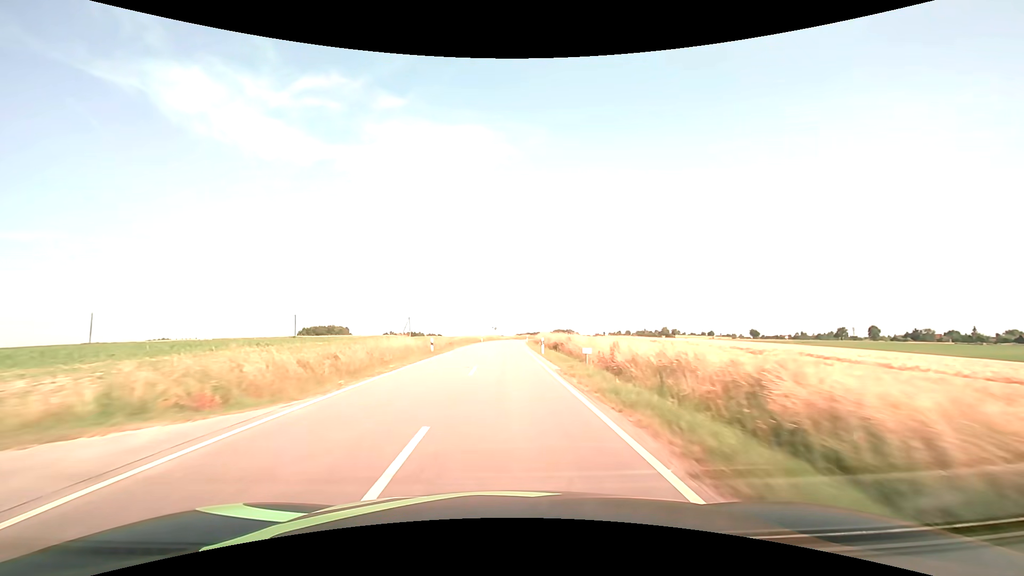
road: tertiary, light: Day
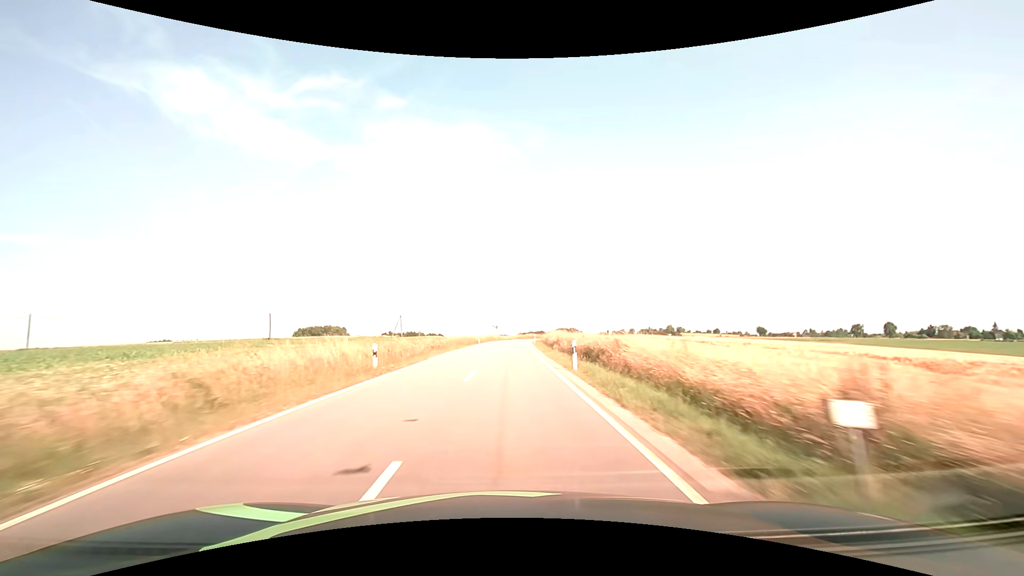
(0.0, +14.1) m; 0°
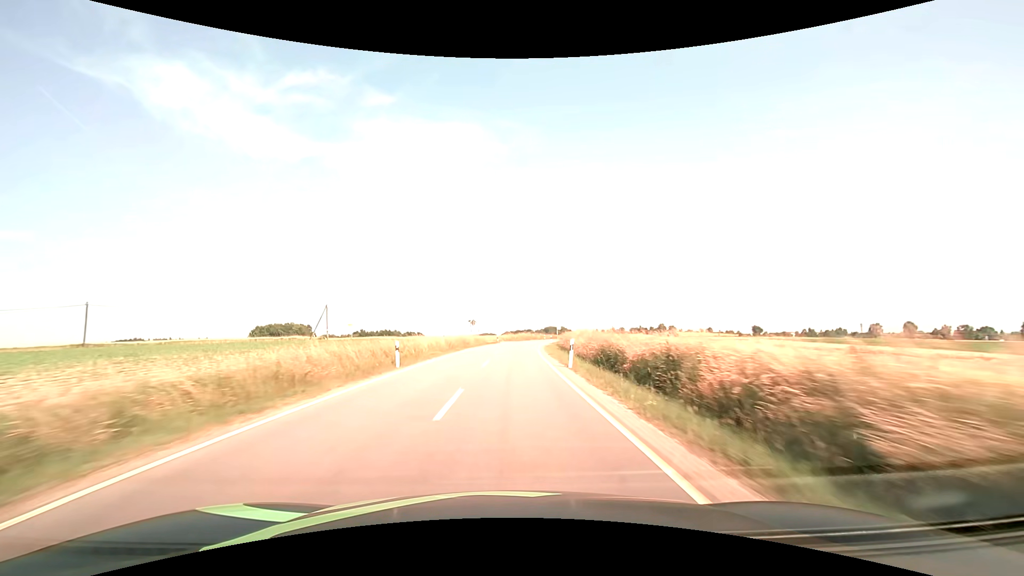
(+0.3, +42.3) m; +1°
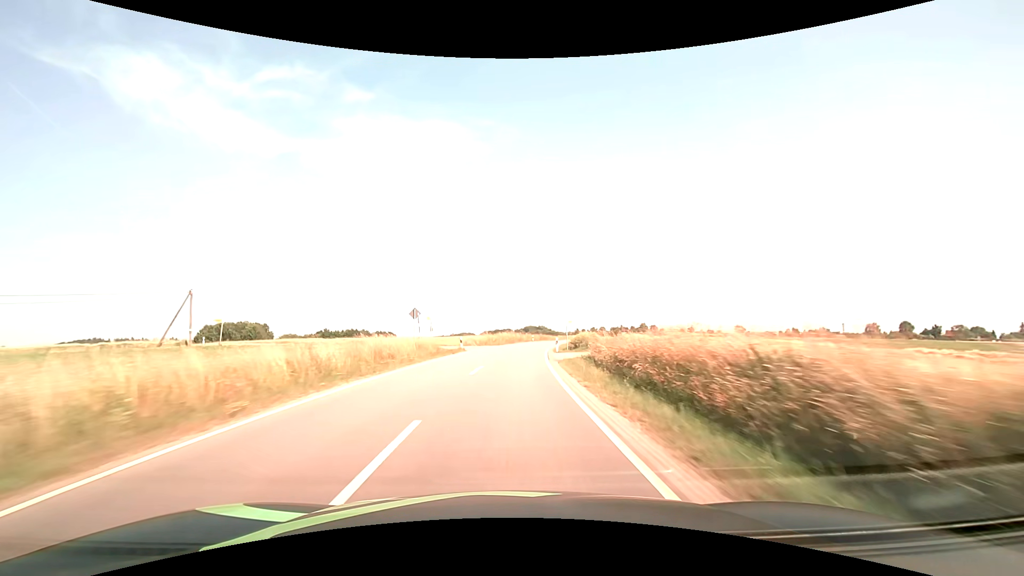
(+0.5, +28.4) m; +2°
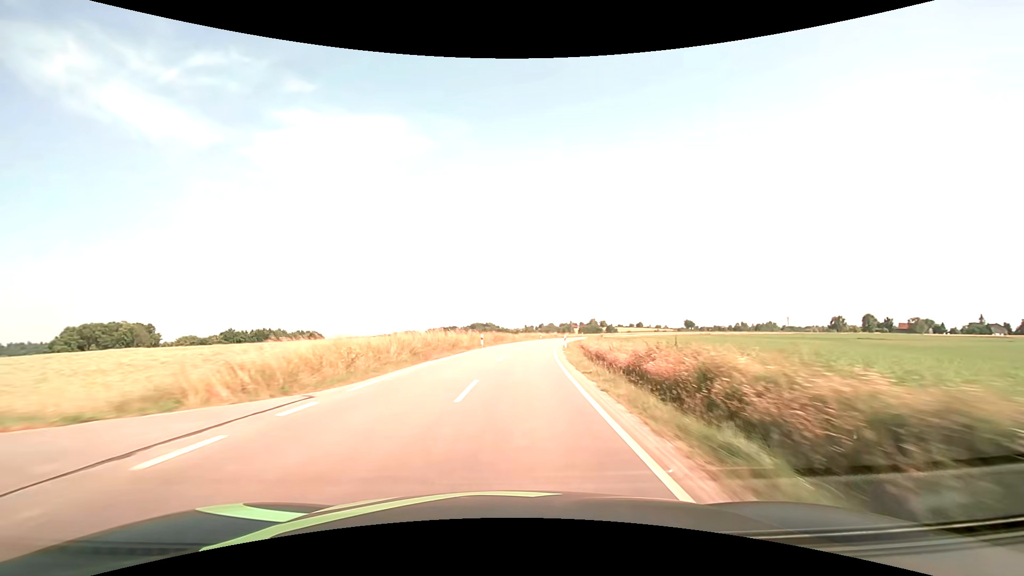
(+2.0, +42.6) m; +6°
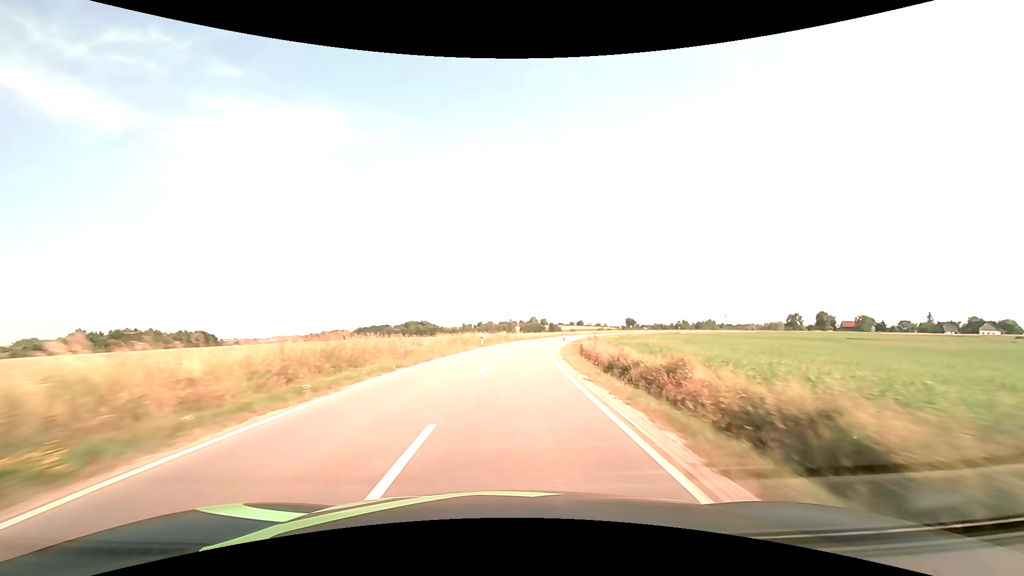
(+2.7, +42.6) m; +7°
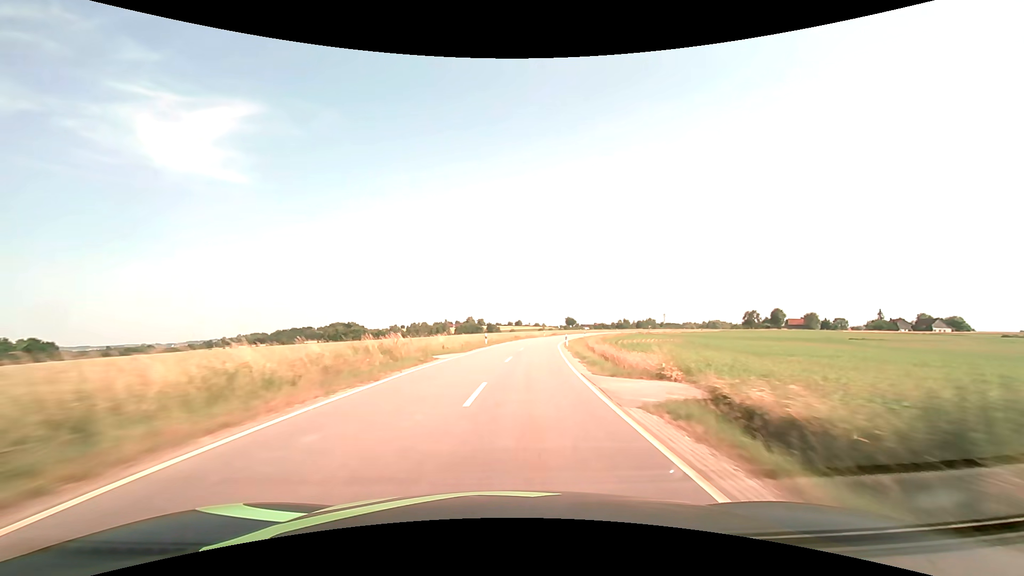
(+2.5, +42.7) m; +7°
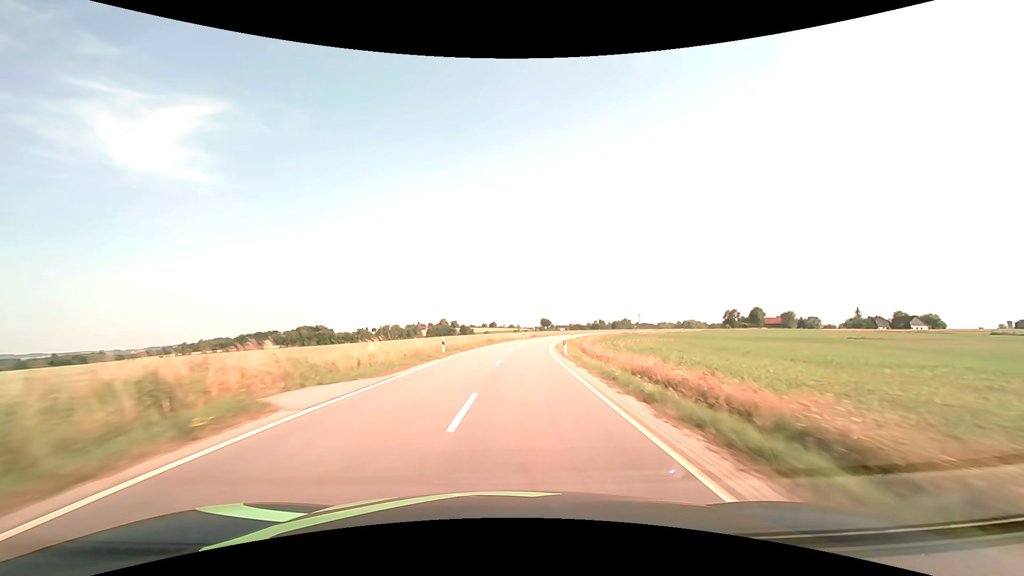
(+0.4, +14.2) m; +3°
(0, +10) (+1, +20) (+1, +30) (+2, +40) (+3, +50) (+5, +60) (+7, +70) (+9, +79) (+11, +89) (+13, +99) m
